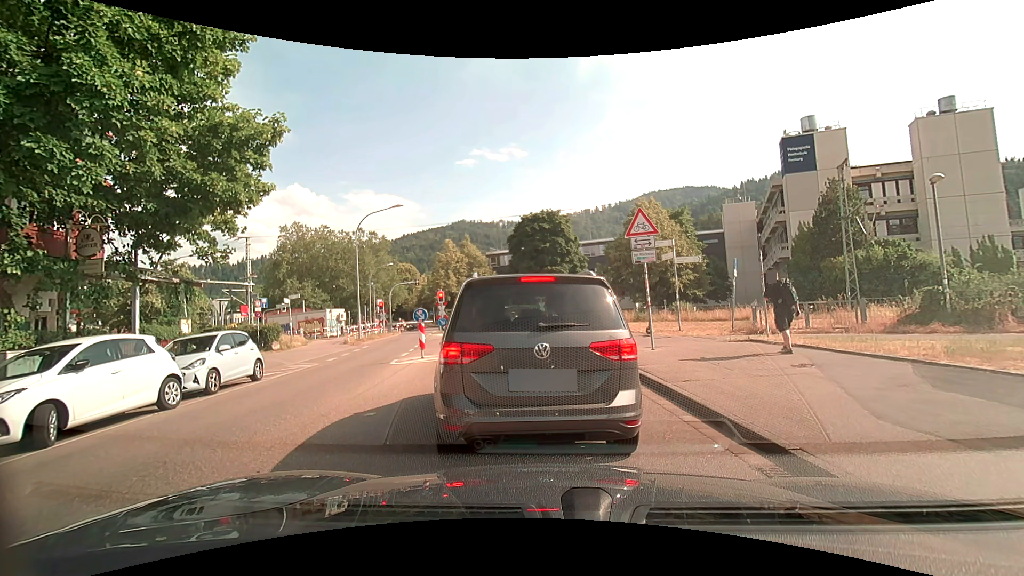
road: unclassified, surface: asphalt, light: Day
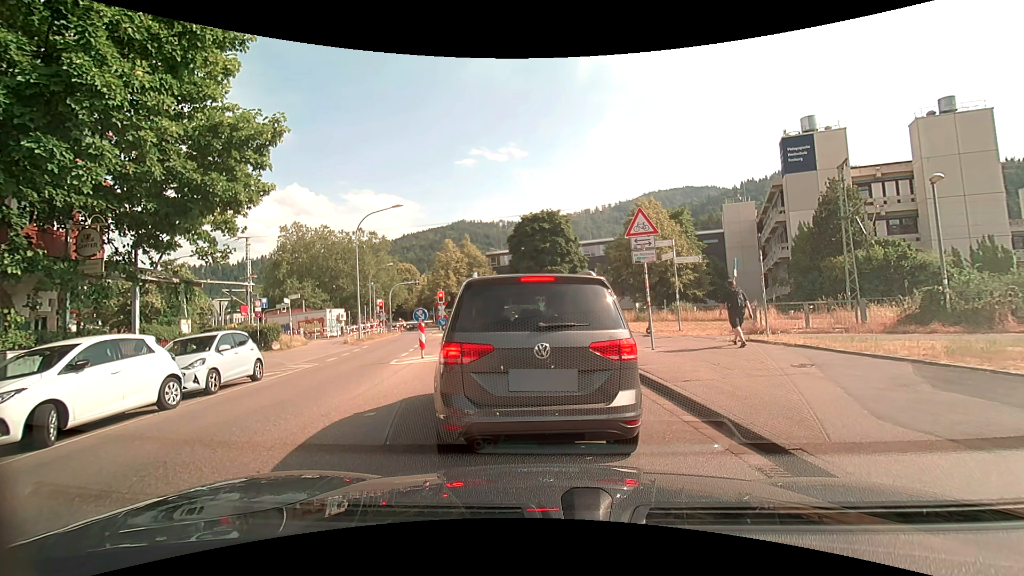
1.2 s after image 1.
(0.0, 0.0) m; 0°
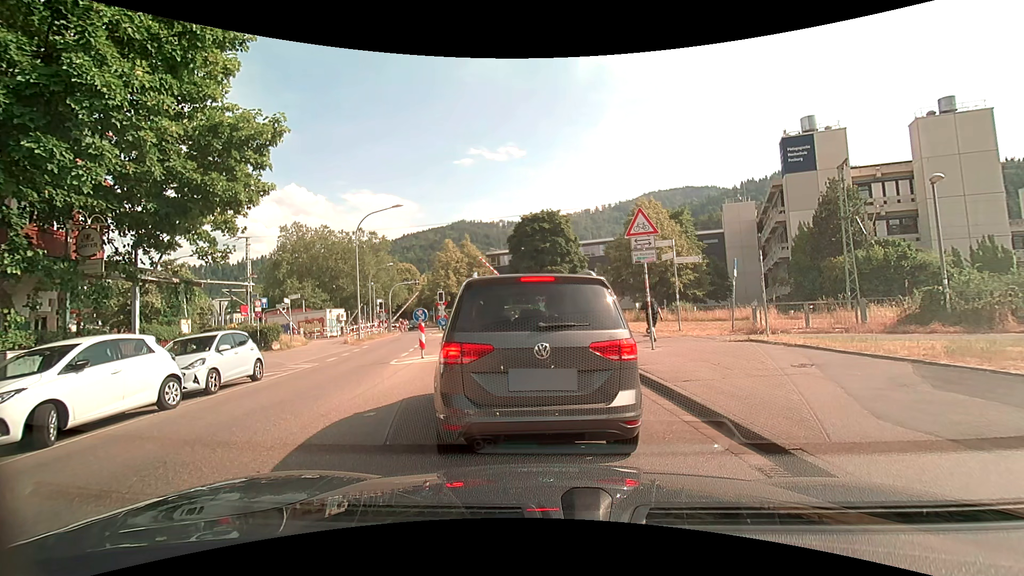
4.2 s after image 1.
(0.0, 0.0) m; 0°
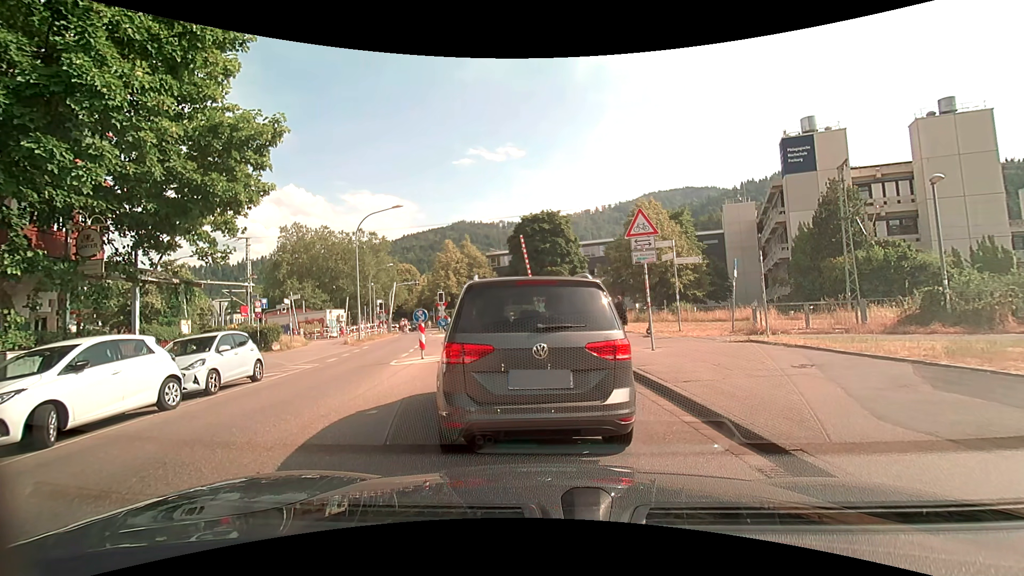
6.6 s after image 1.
(0.0, 0.0) m; 0°
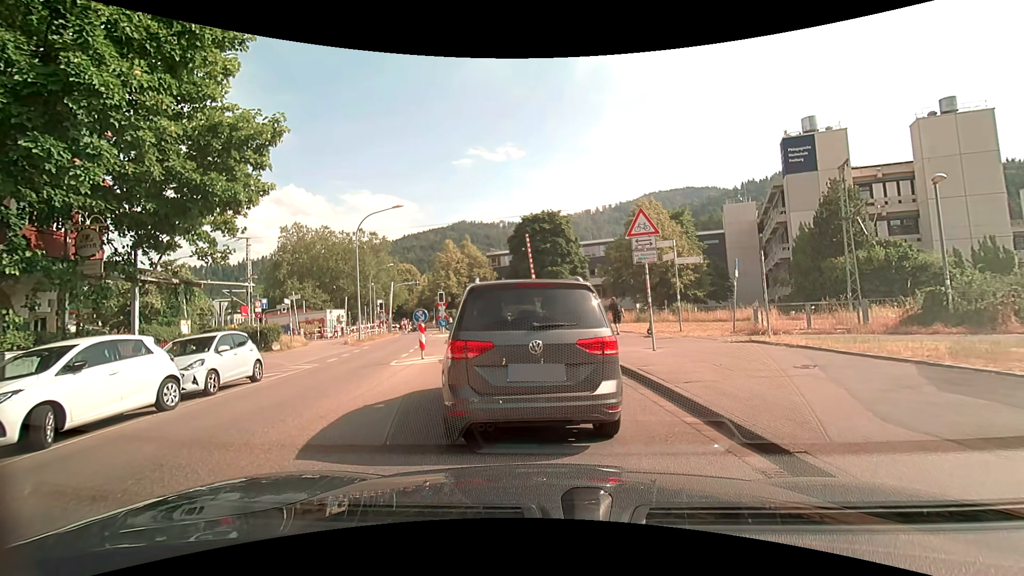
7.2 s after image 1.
(0.0, 0.0) m; 0°
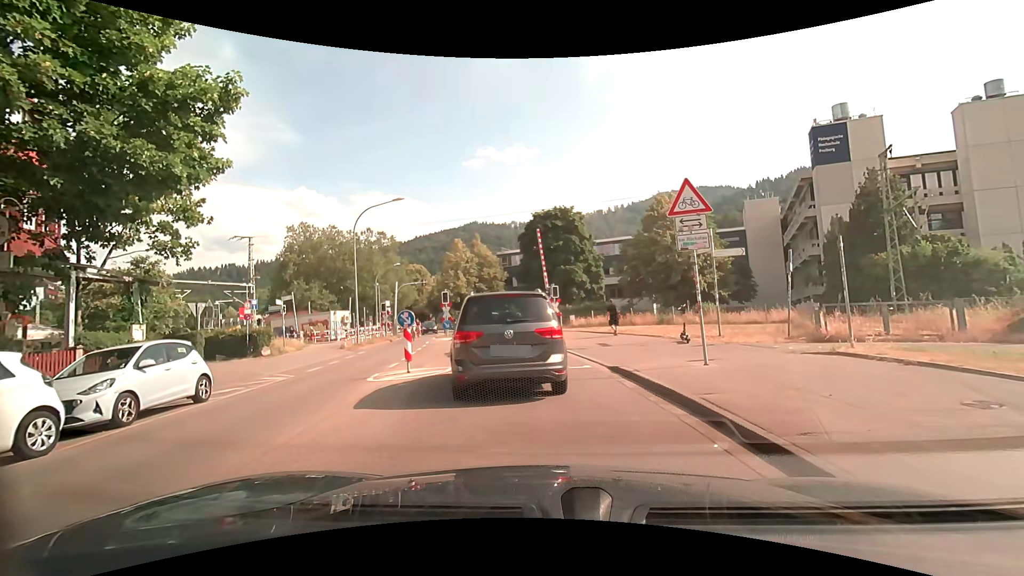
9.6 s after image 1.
(-0.1, +3.1) m; -4°
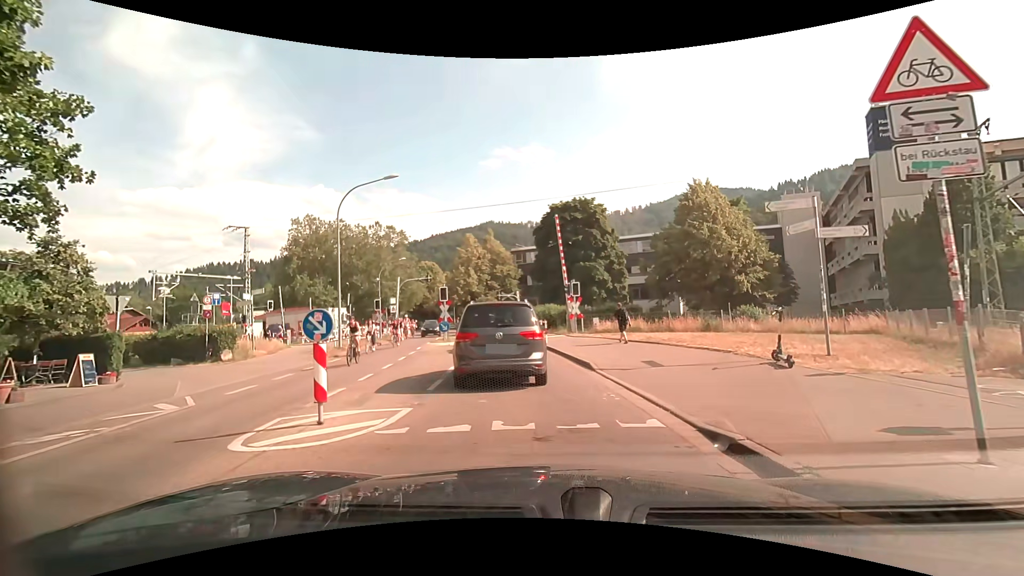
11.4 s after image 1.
(0.0, +5.6) m; -2°
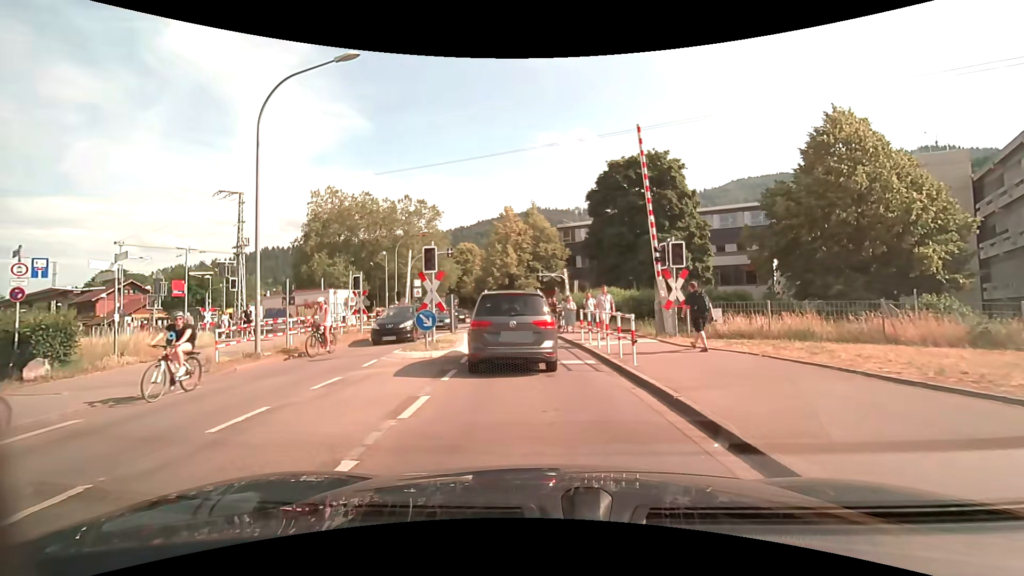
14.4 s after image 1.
(-0.4, +12.7) m; -3°
